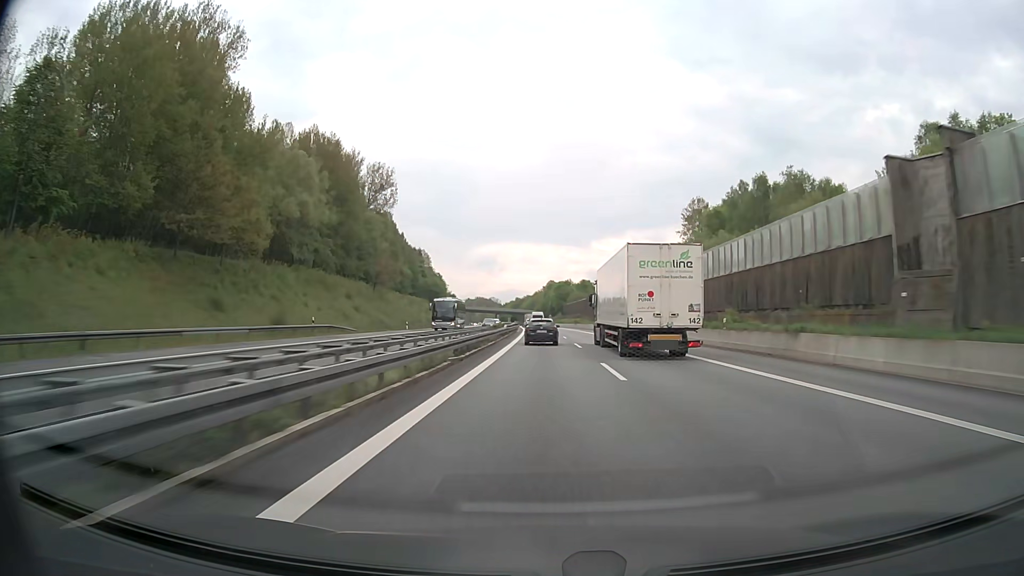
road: motorway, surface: asphalt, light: Day
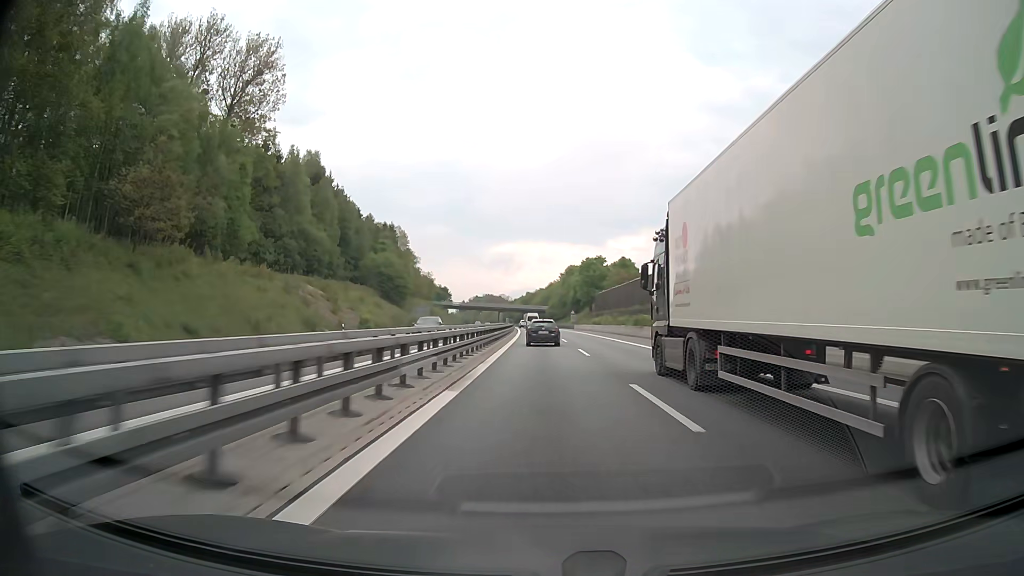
(-1.0, +79.4) m; -1°
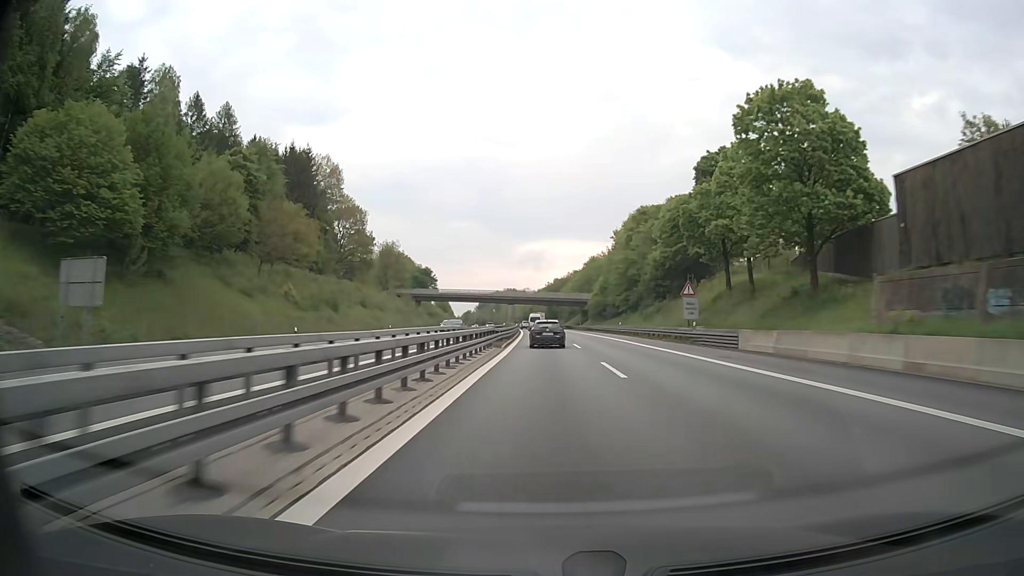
(-2.3, +100.7) m; -2°
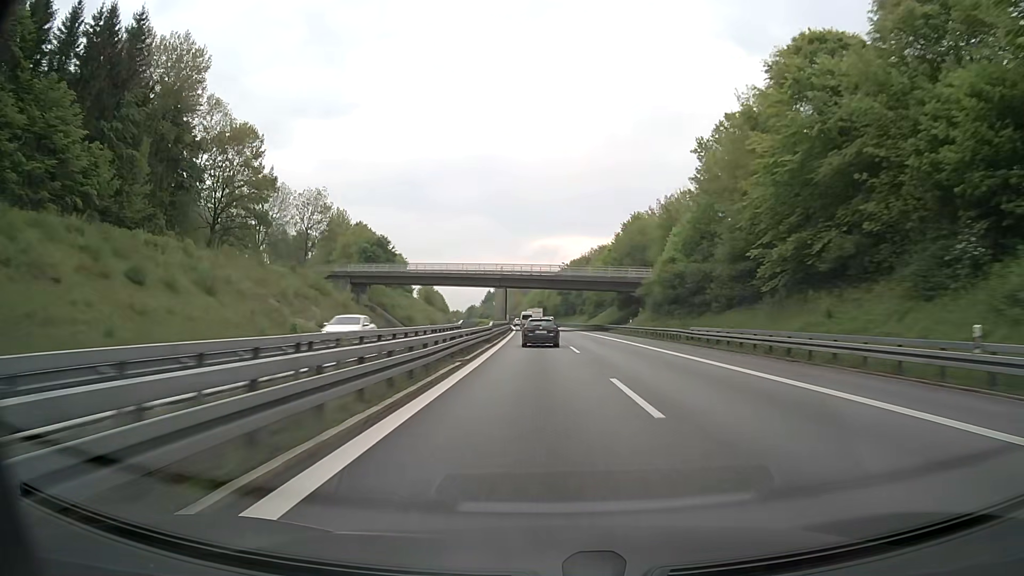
(-0.5, +61.0) m; -1°
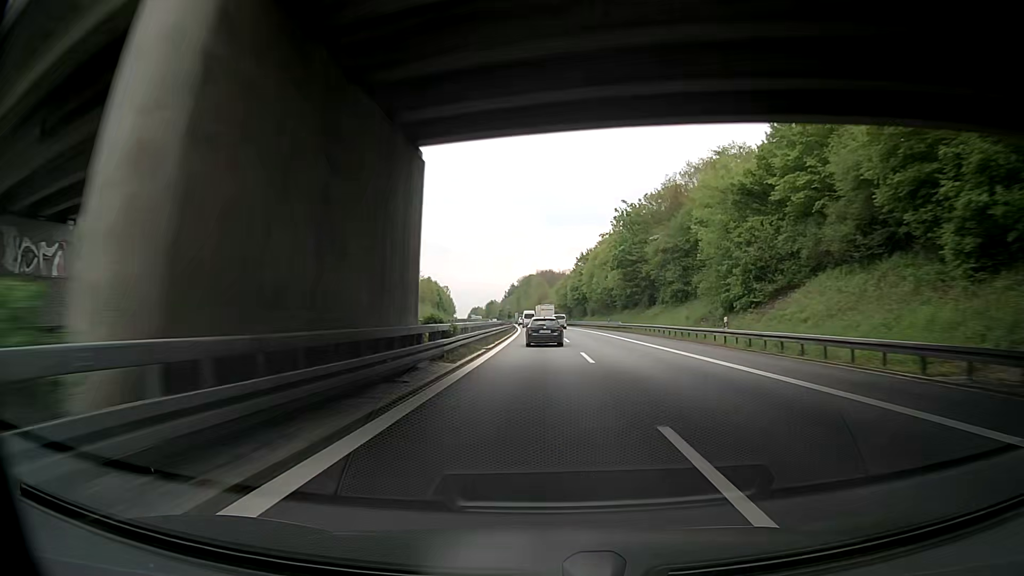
(-1.4, +79.0) m; -2°
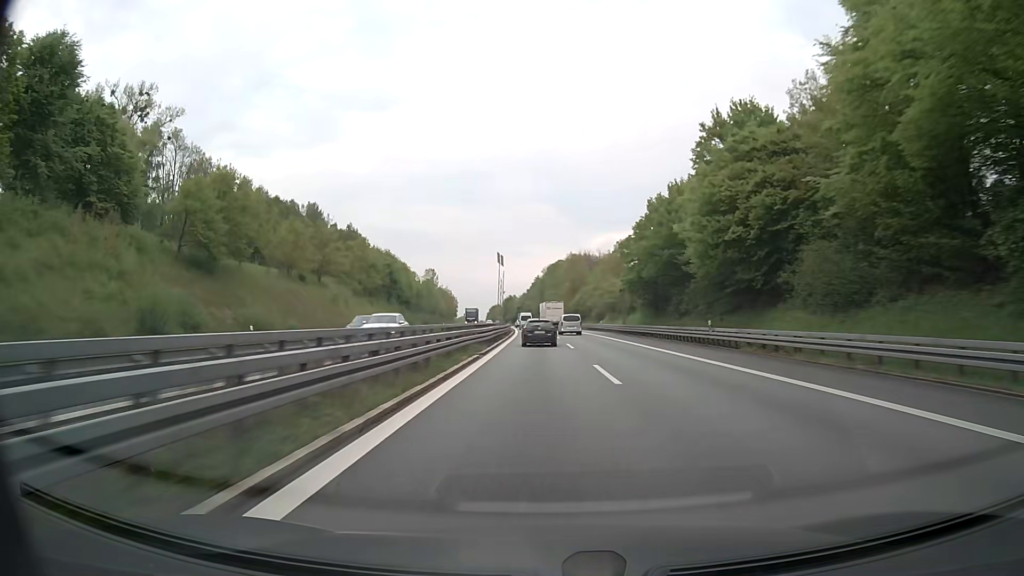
(-1.9, +96.6) m; -2°
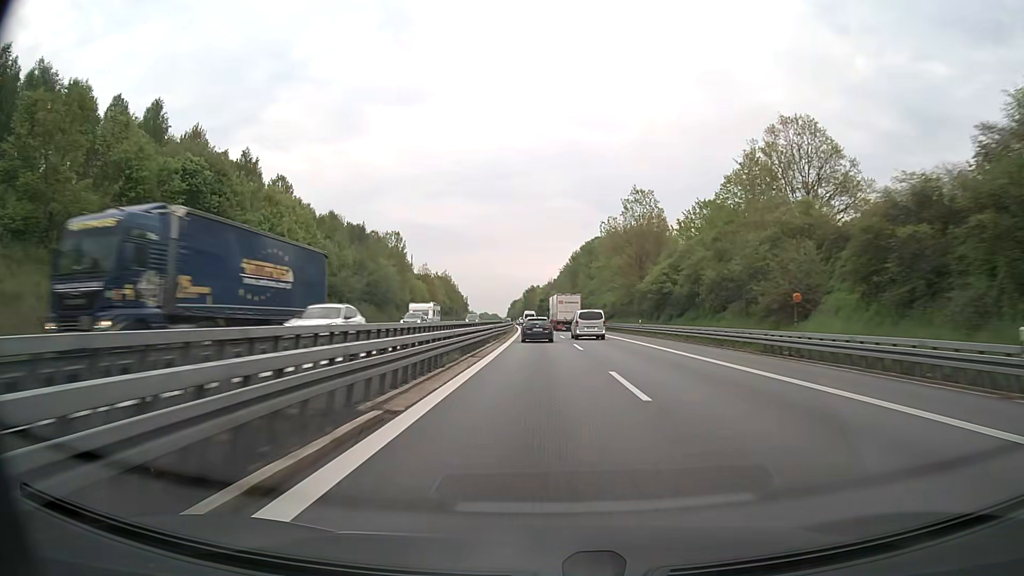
(-1.6, +75.3) m; -2°
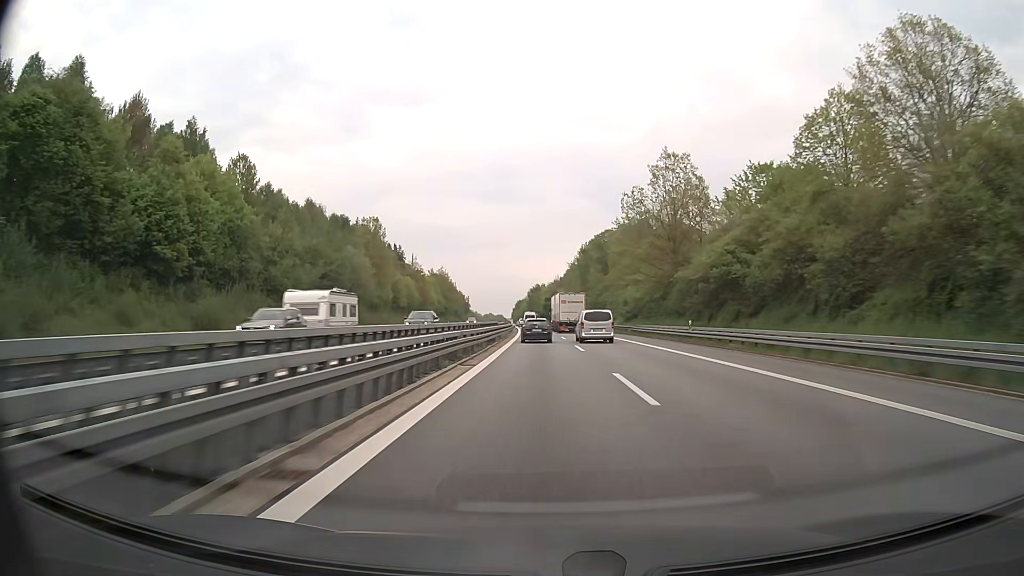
(-0.1, +18.7) m; 0°
(0, +10) (0, +20) (0, +30) (0, +40) (-1, +50) (-1, +60) (-1, +70) (-2, +80) (-2, +90) (-2, +100) m
